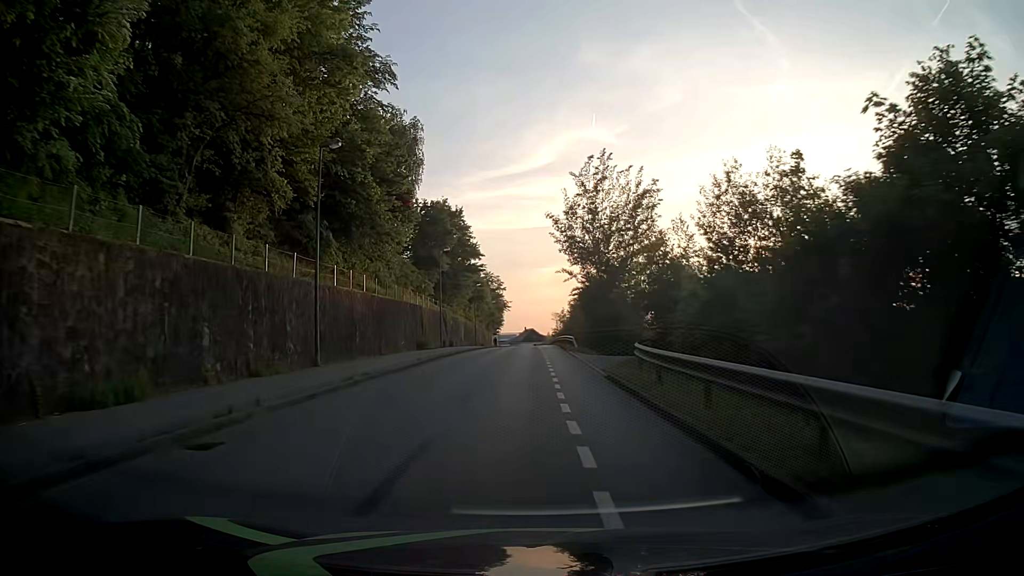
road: residential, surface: asphalt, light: Day
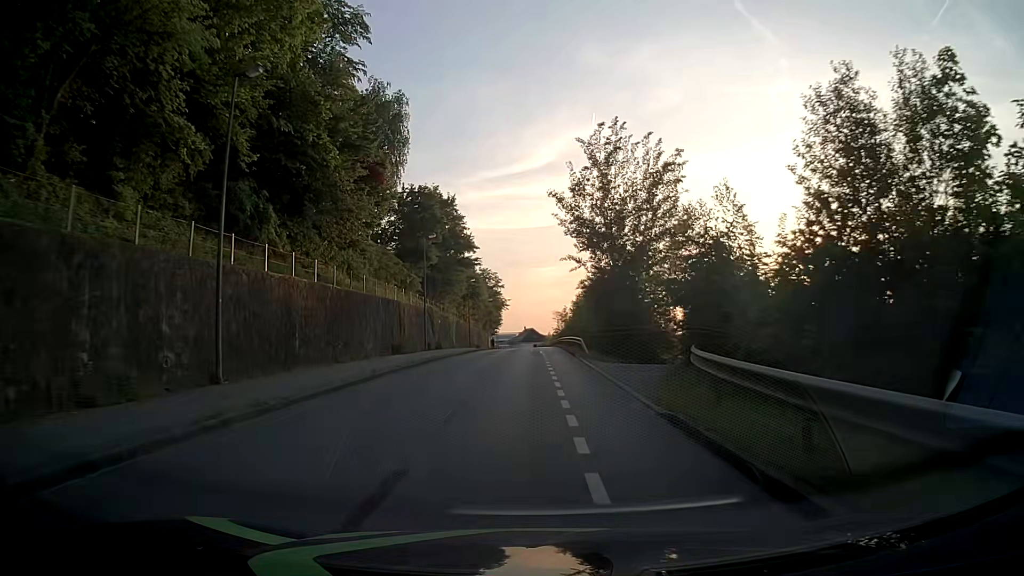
(0.0, +7.6) m; -1°
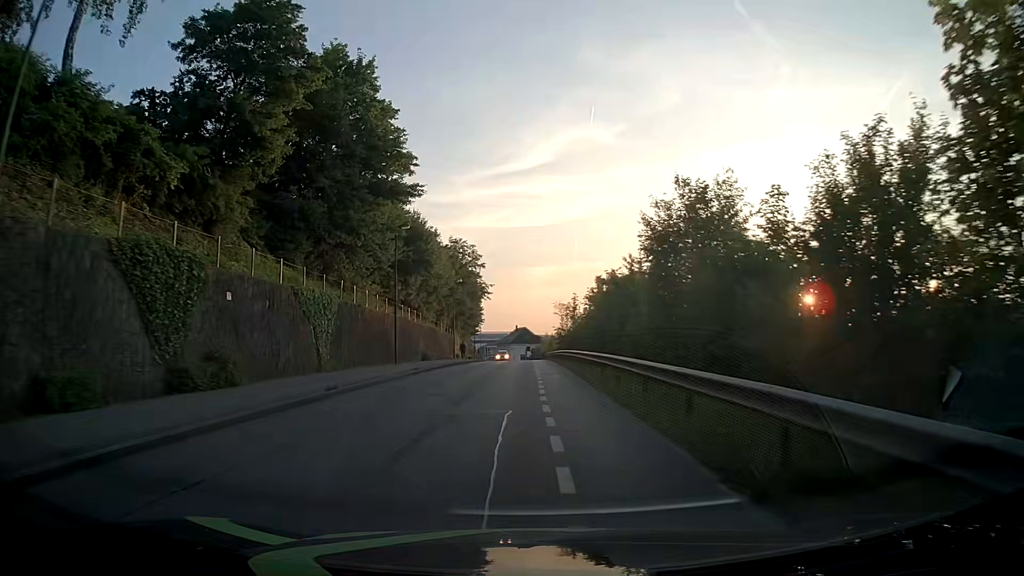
(+0.4, +38.2) m; +1°
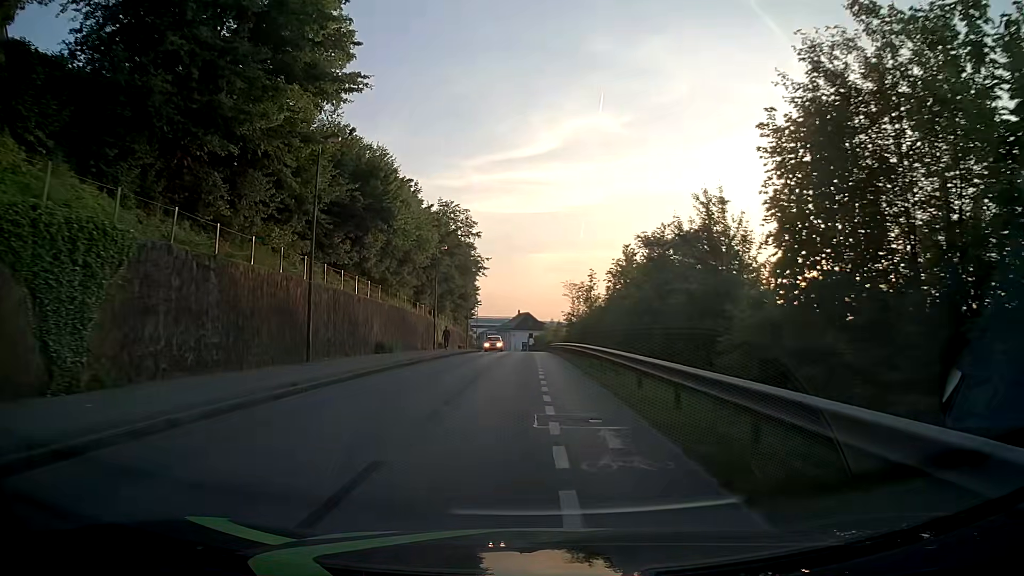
(+0.1, +15.4) m; 0°
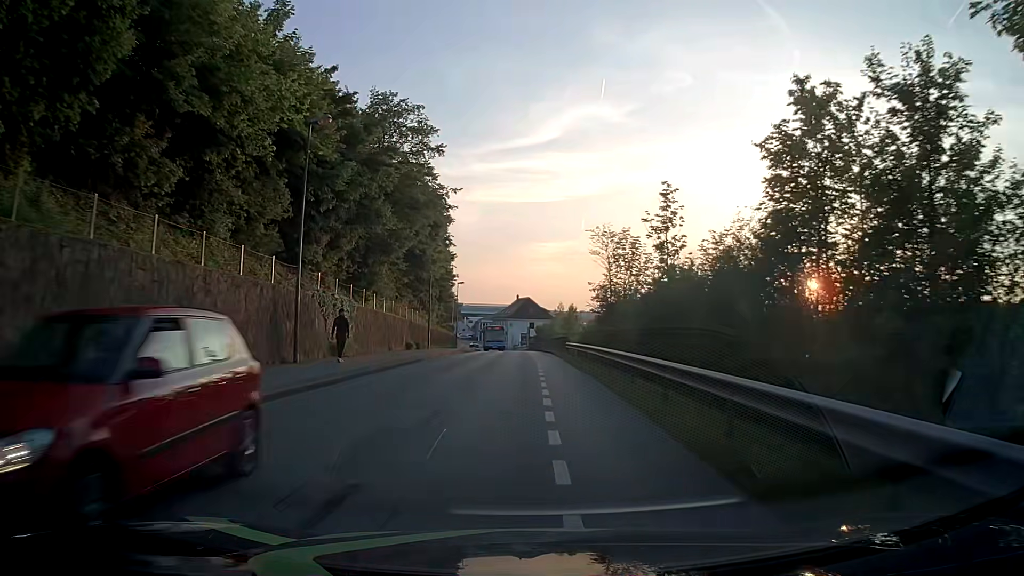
(0.0, +31.1) m; 0°
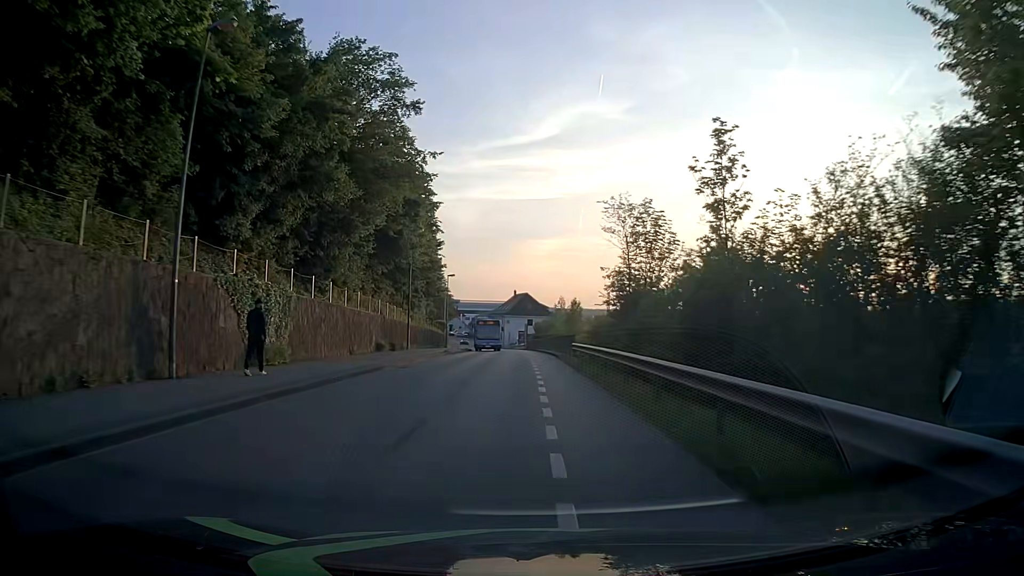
(0.0, +7.8) m; 0°
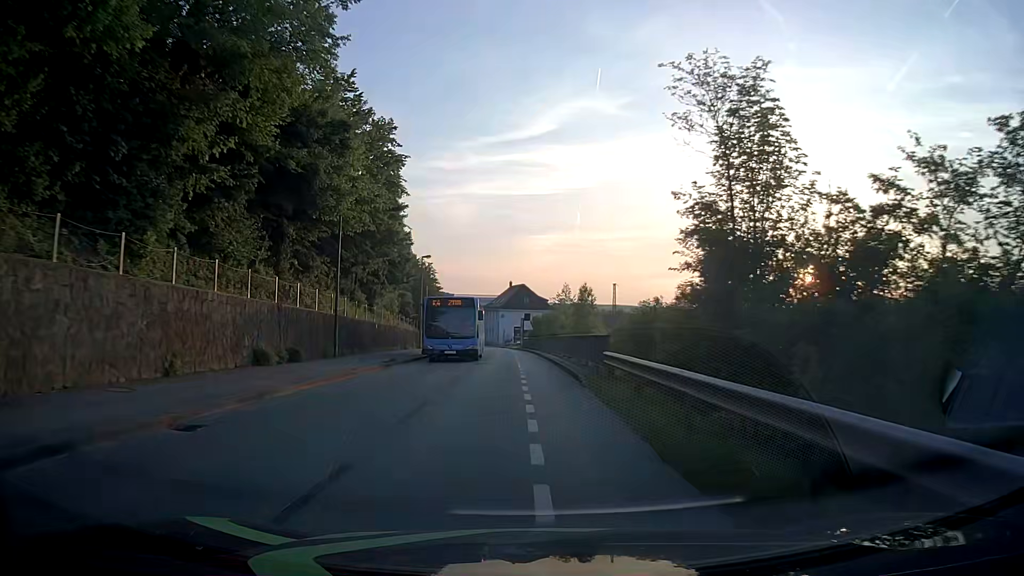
(+0.1, +15.6) m; +1°
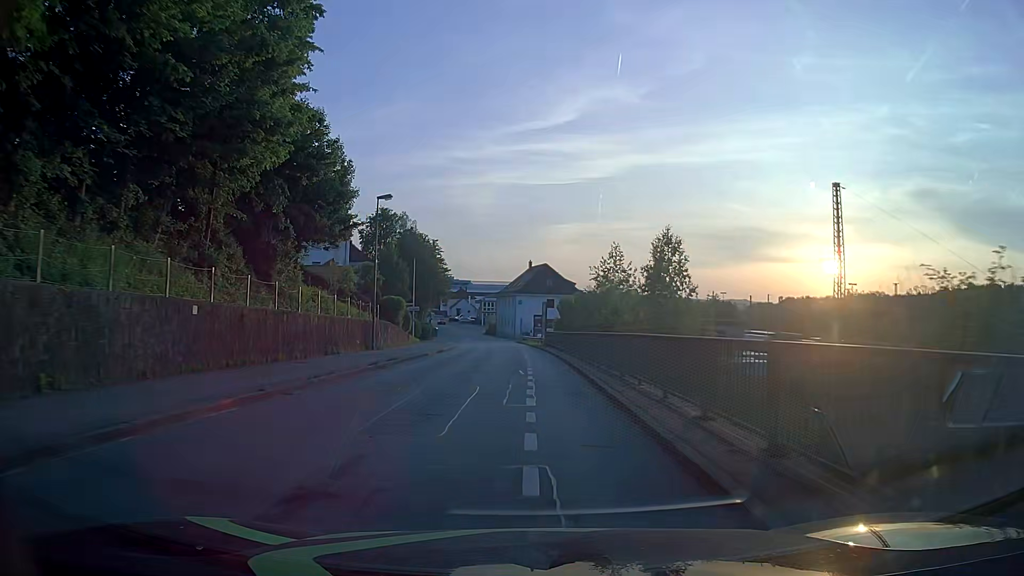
(-0.5, +23.4) m; -2°
(0, +10) (0, +20) (-1, +30) (-1, +40) (-2, +50) (-2, +60) (-3, +70) (-4, +80) (-5, +90) (-7, +100) m
